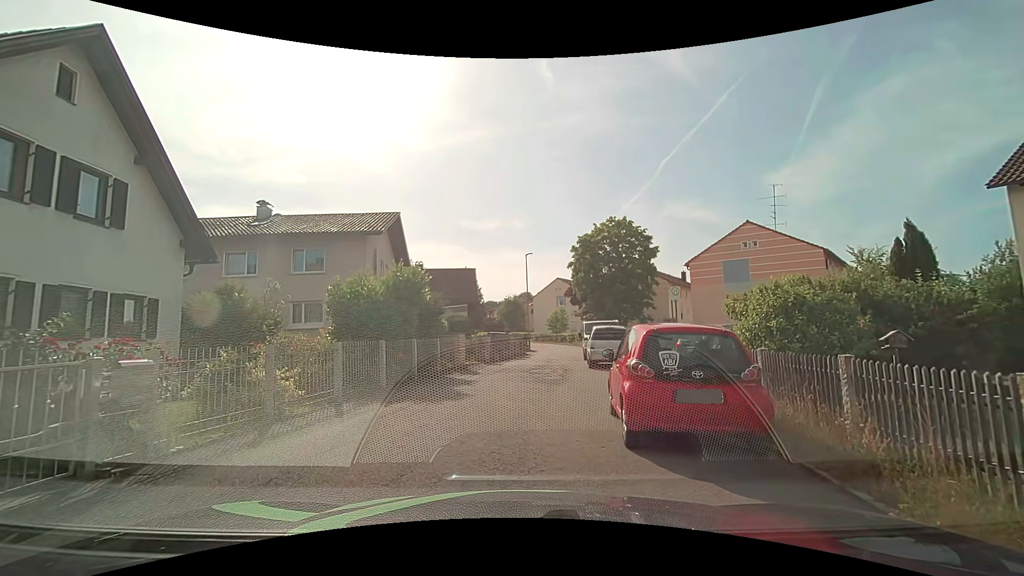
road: residential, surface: asphalt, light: Day
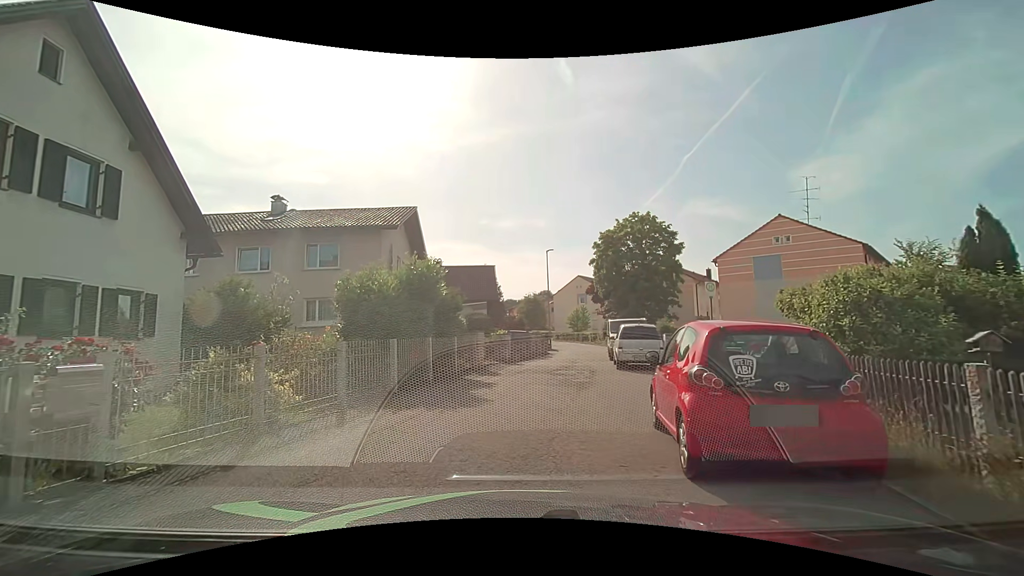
(0.0, +1.2) m; 0°
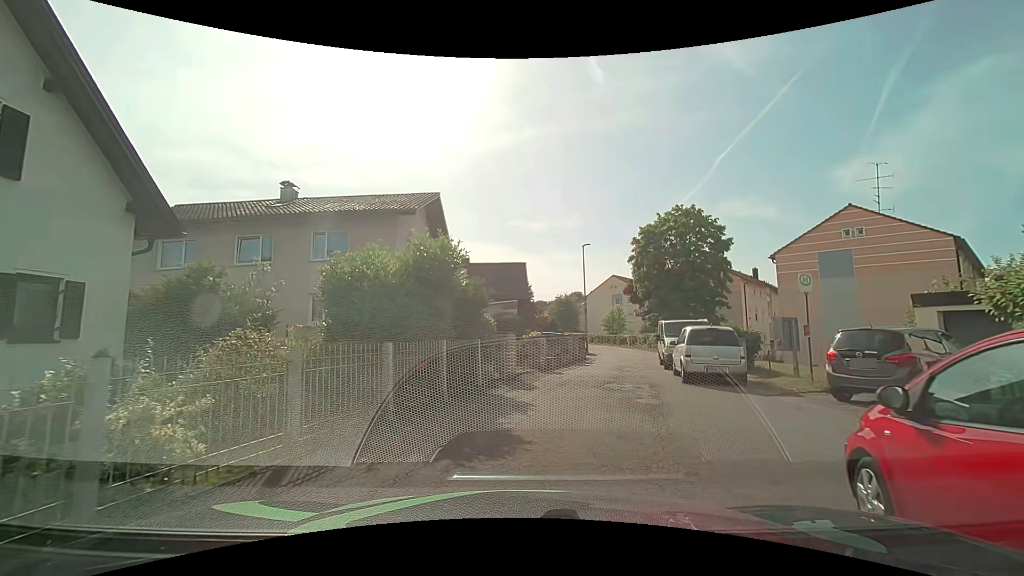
(-0.2, +3.6) m; -4°
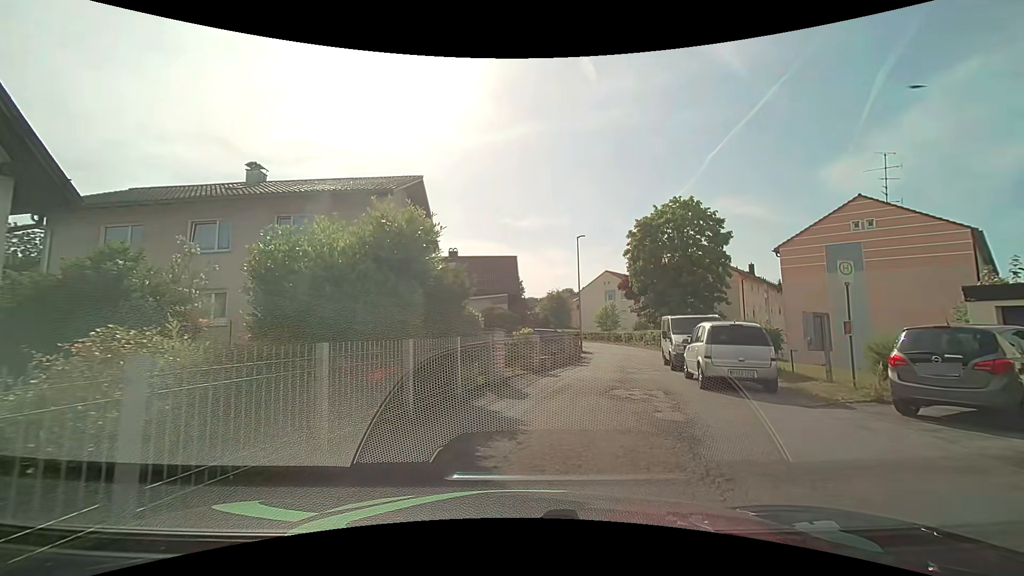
(0.0, +2.3) m; +2°
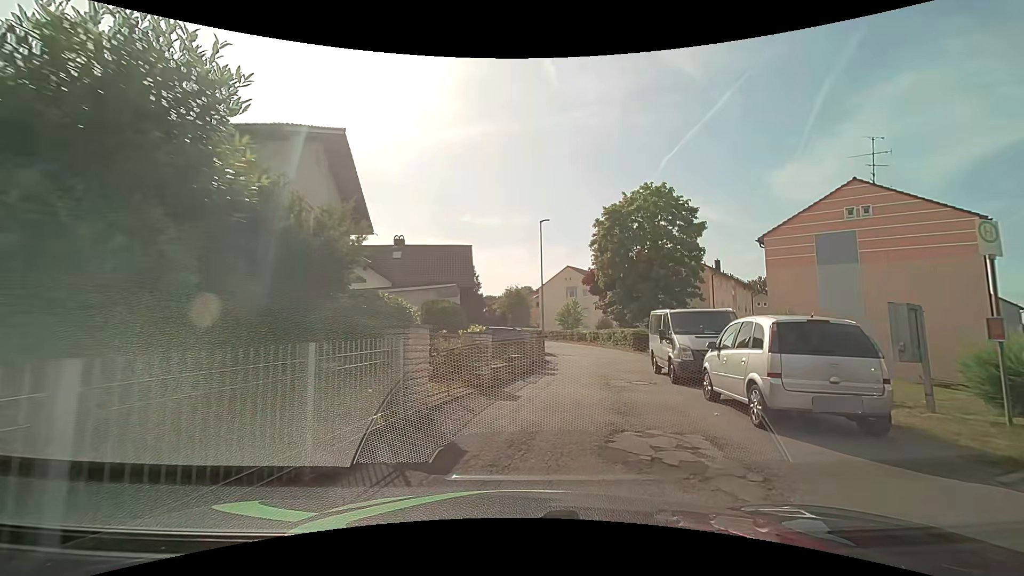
(+0.2, +5.2) m; +5°
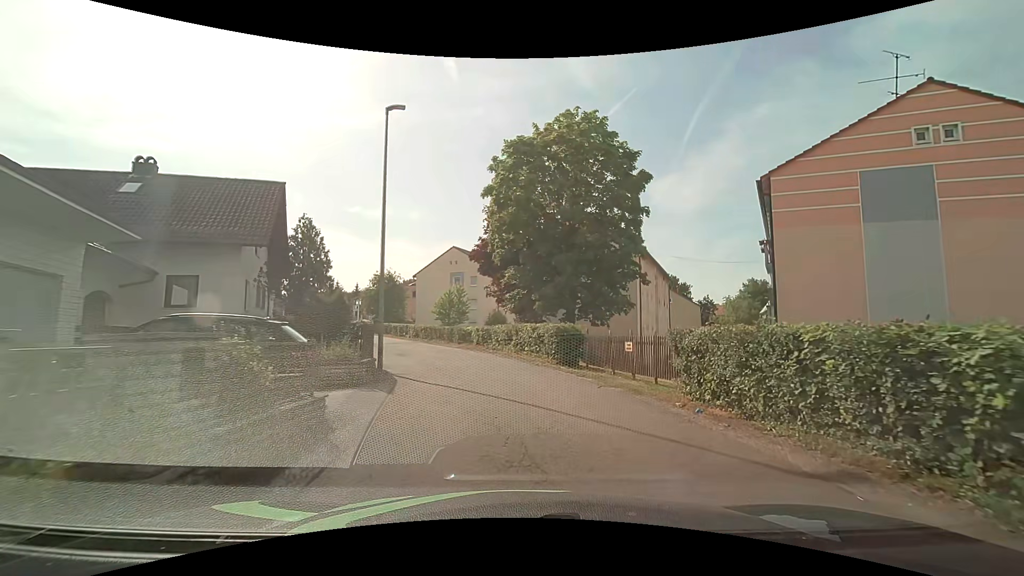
(+1.9, +15.8) m; +13°
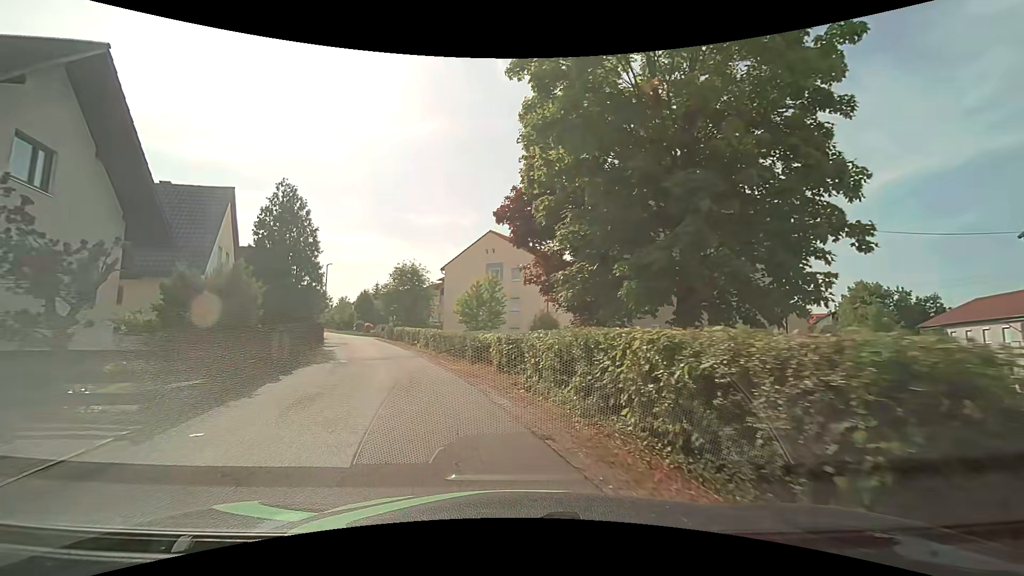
(0.0, +14.1) m; -6°
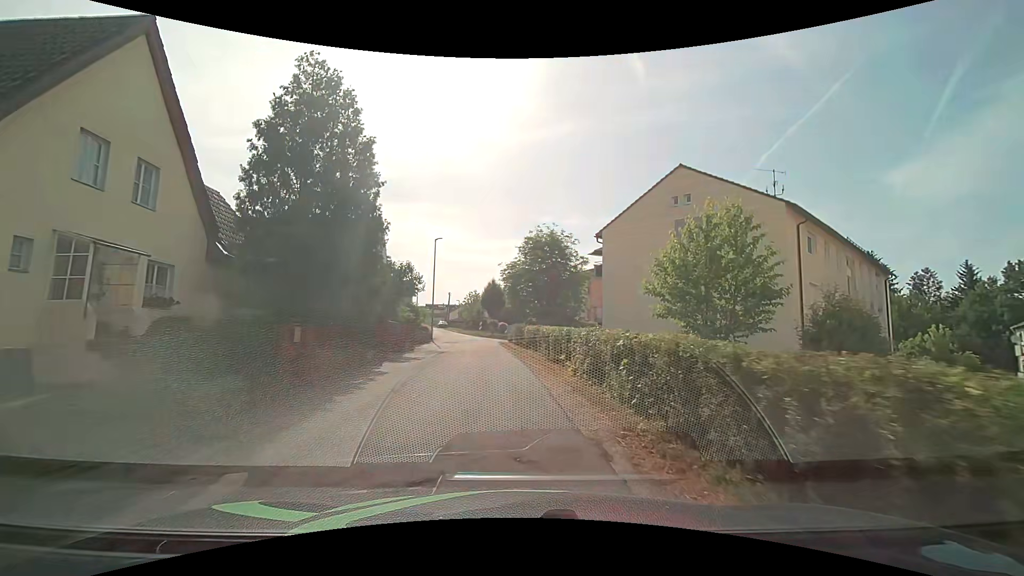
(-3.4, +18.9) m; -16°
(0, +10) (-1, +20) (-1, +30) (-3, +40) (-4, +50) (-6, +60) (-9, +69) (-11, +79) (-13, +89) (-16, +98) m
